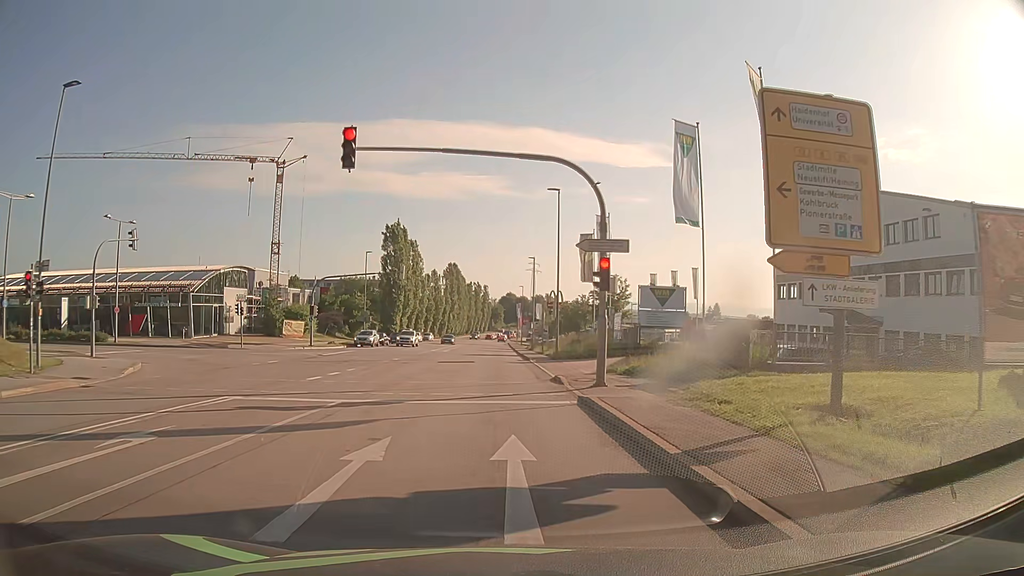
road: secondary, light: Day
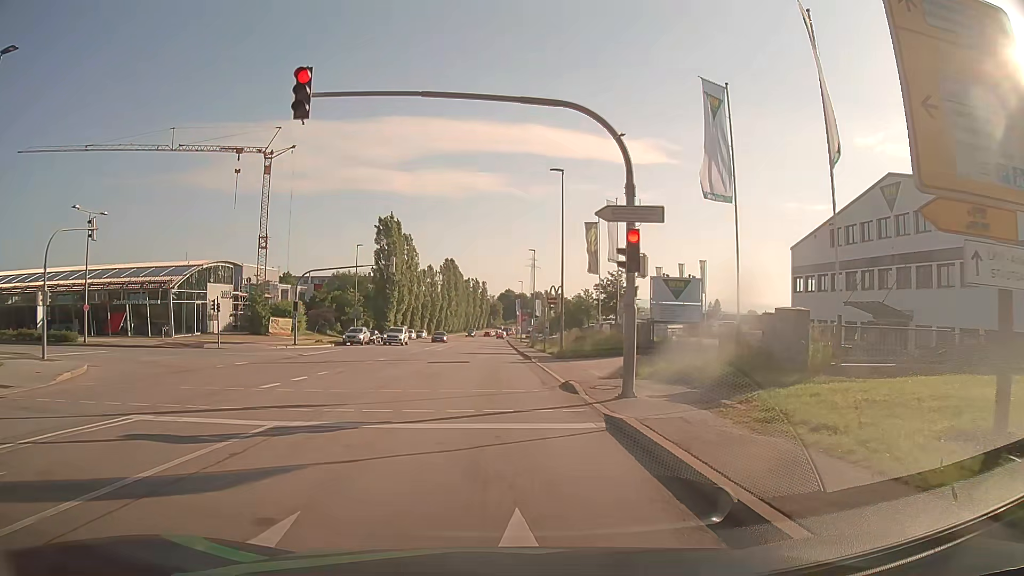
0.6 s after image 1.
(0.0, +4.0) m; 0°
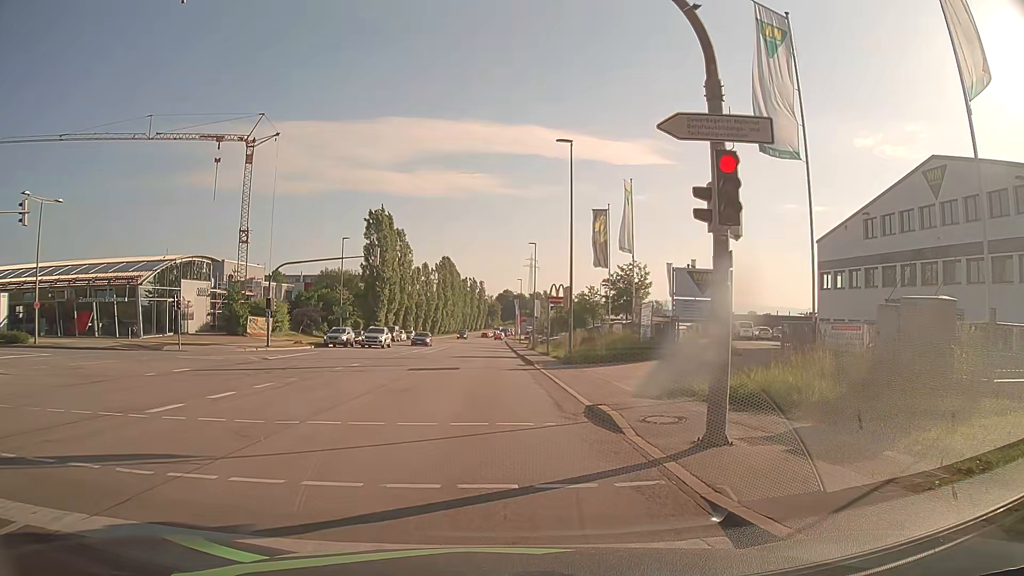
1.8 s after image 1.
(0.0, +5.6) m; 0°
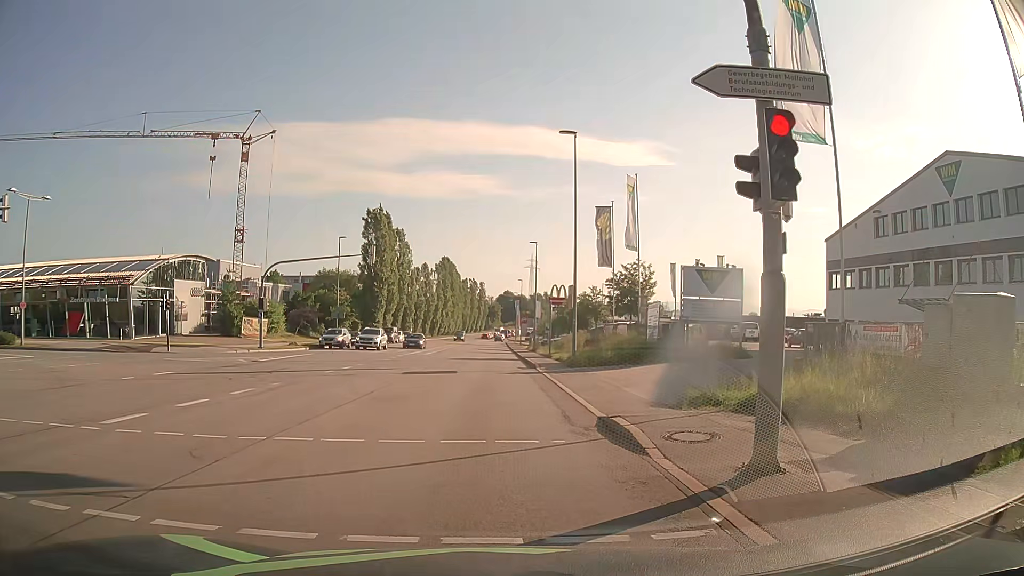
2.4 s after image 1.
(0.0, +1.4) m; +2°
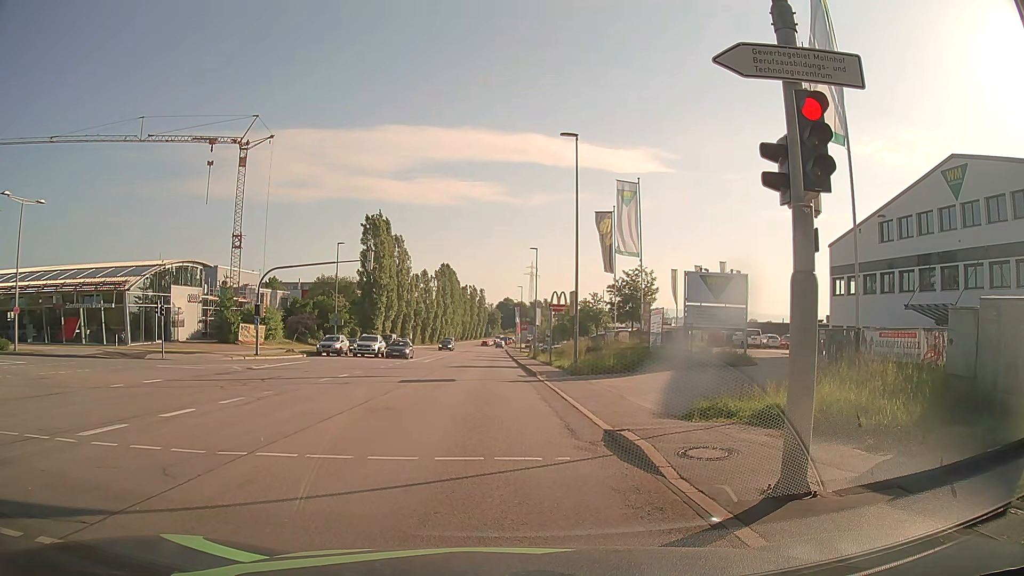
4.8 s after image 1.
(0.0, +0.7) m; 0°
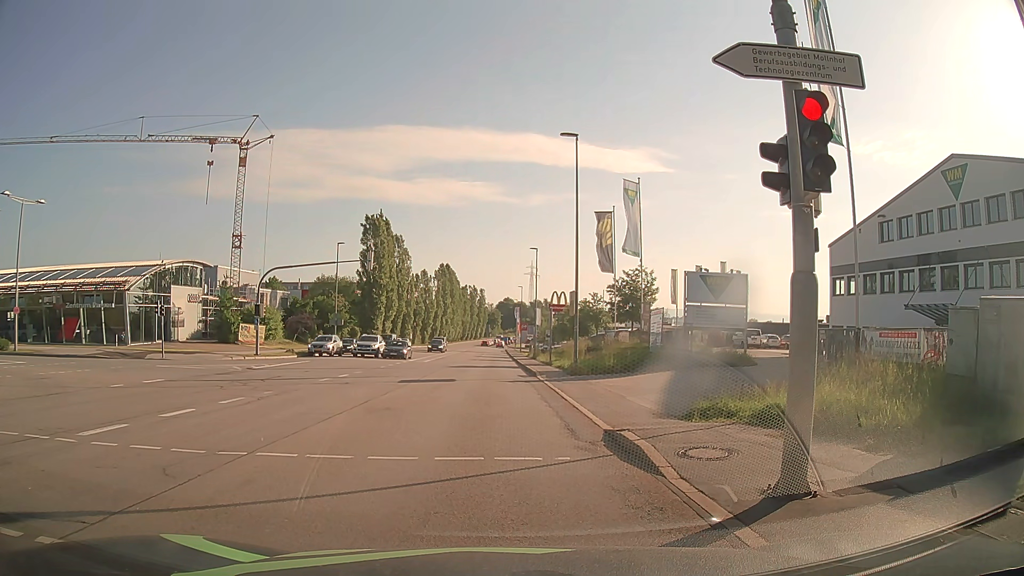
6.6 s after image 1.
(0.0, 0.0) m; 0°
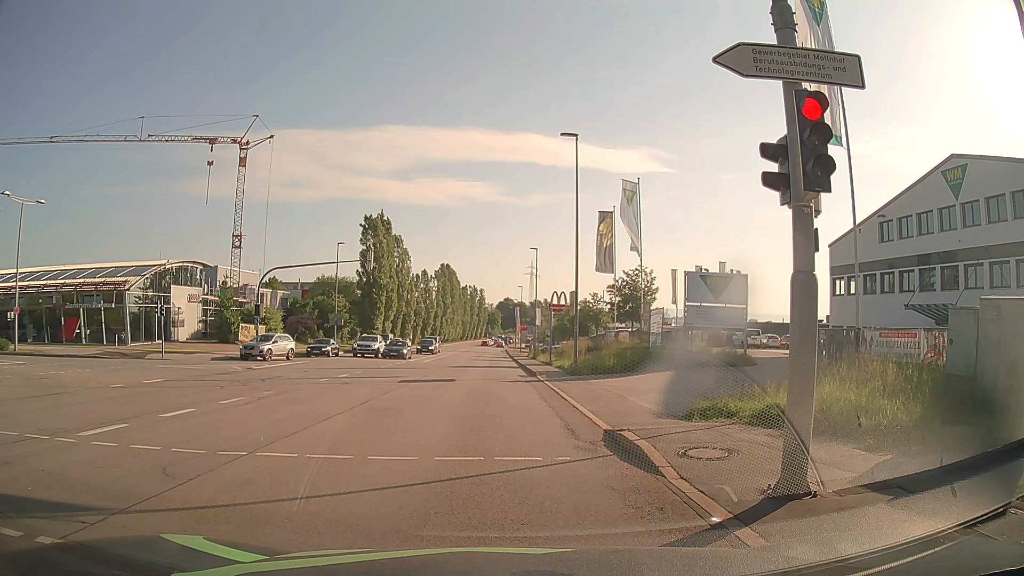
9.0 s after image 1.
(0.0, 0.0) m; 0°
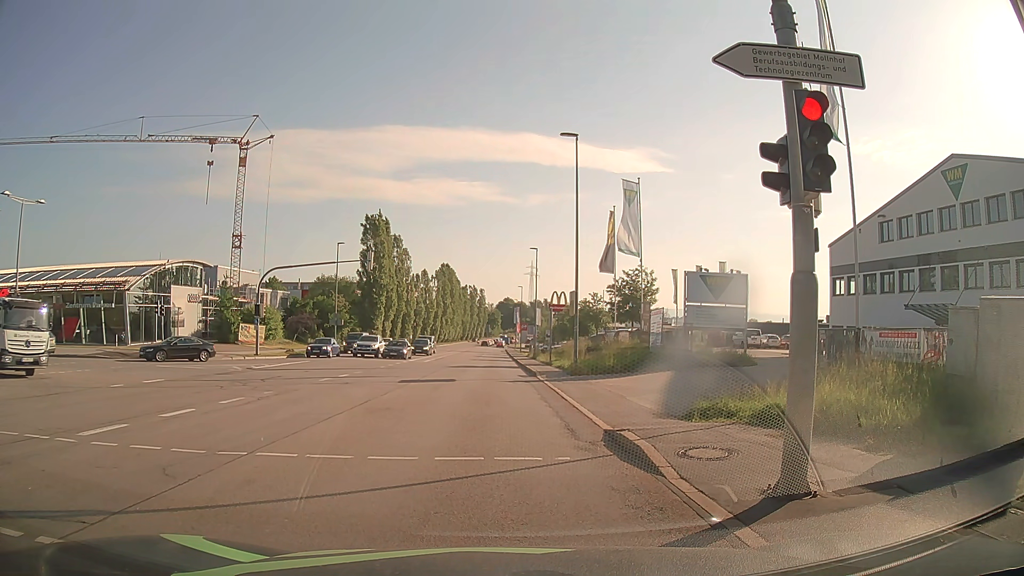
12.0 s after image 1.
(0.0, 0.0) m; 0°
(0, +10) (-1, +20) (-1, +30) (-2, +40) (-2, +50) (-2, +60) (-3, +70) (-3, +80) (-3, +90) (-4, +100) m
